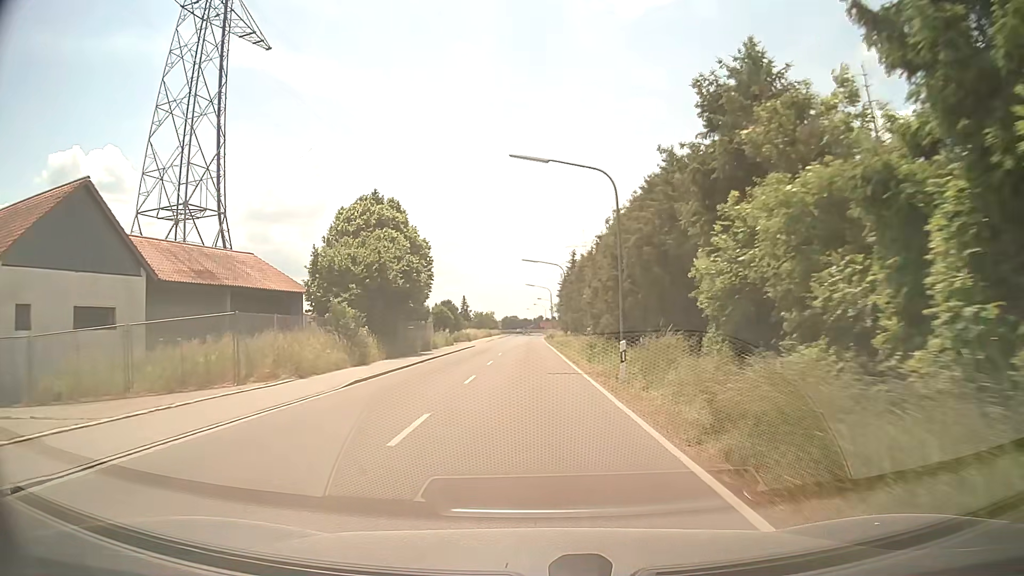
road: tertiary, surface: asphalt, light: Day
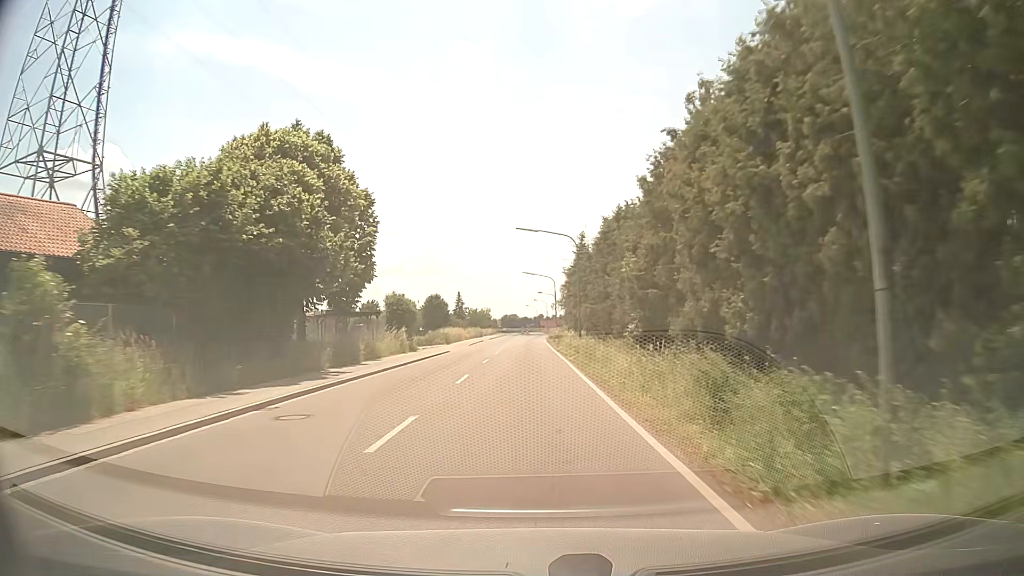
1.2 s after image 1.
(0.0, +18.6) m; 0°
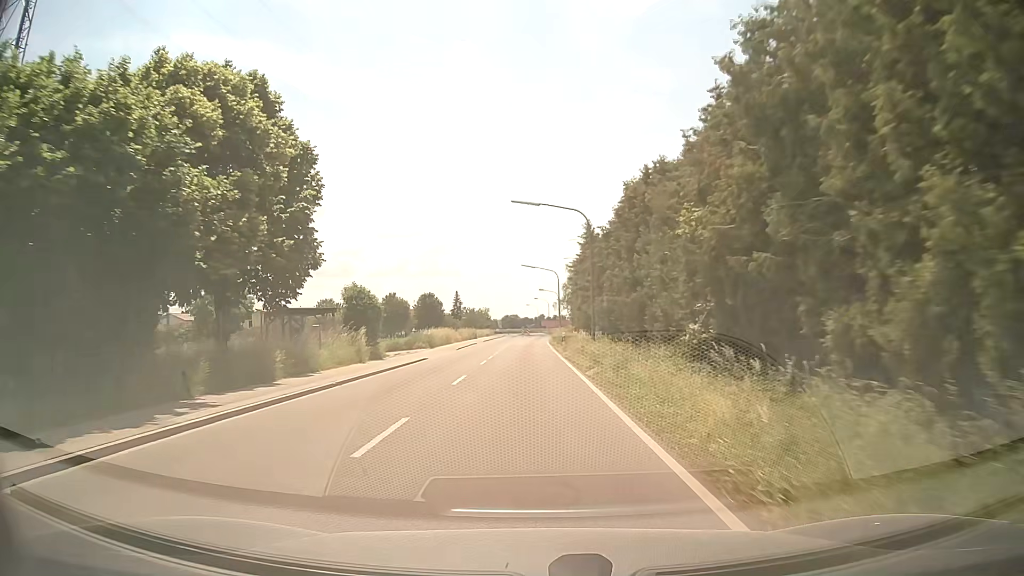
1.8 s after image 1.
(0.0, +9.3) m; 0°
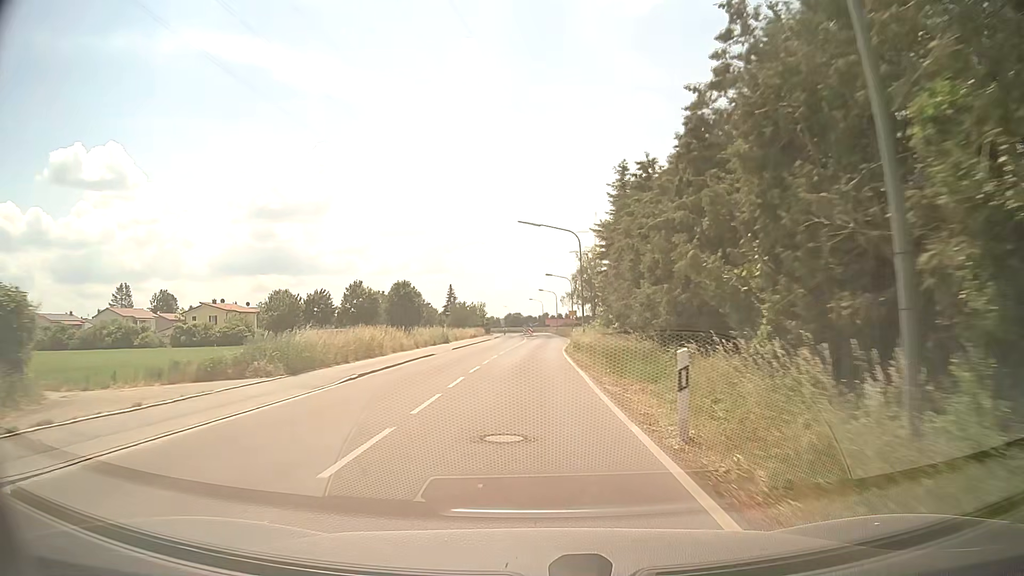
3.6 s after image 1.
(-0.1, +28.0) m; 0°
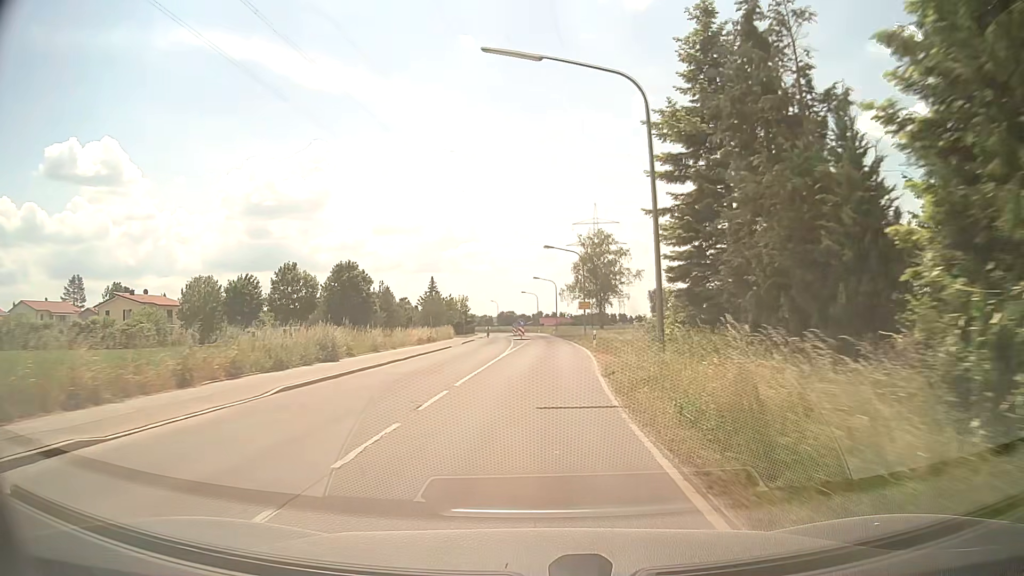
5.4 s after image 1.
(0.0, +26.5) m; 0°
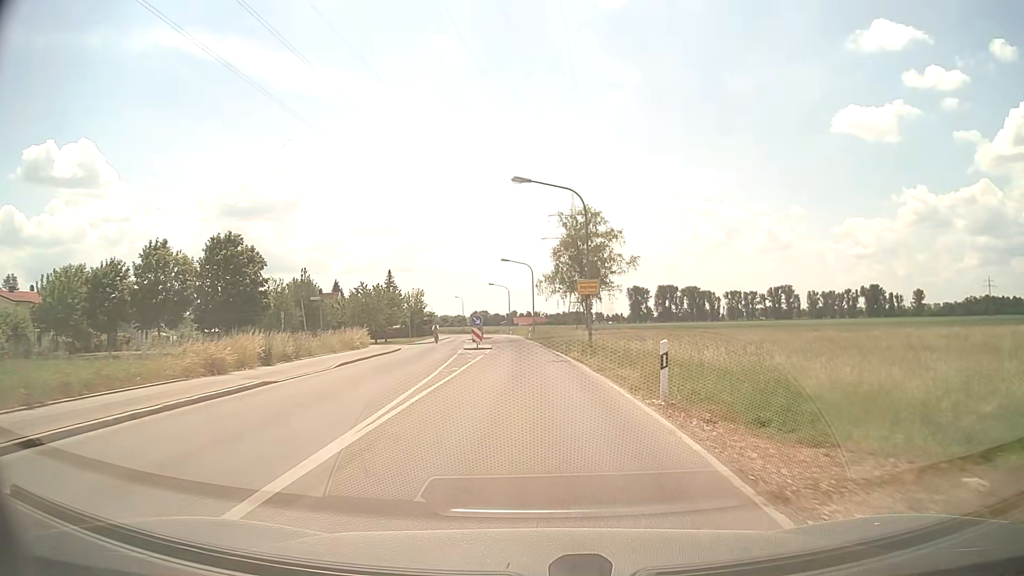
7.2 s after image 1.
(+0.5, +23.6) m; +3°
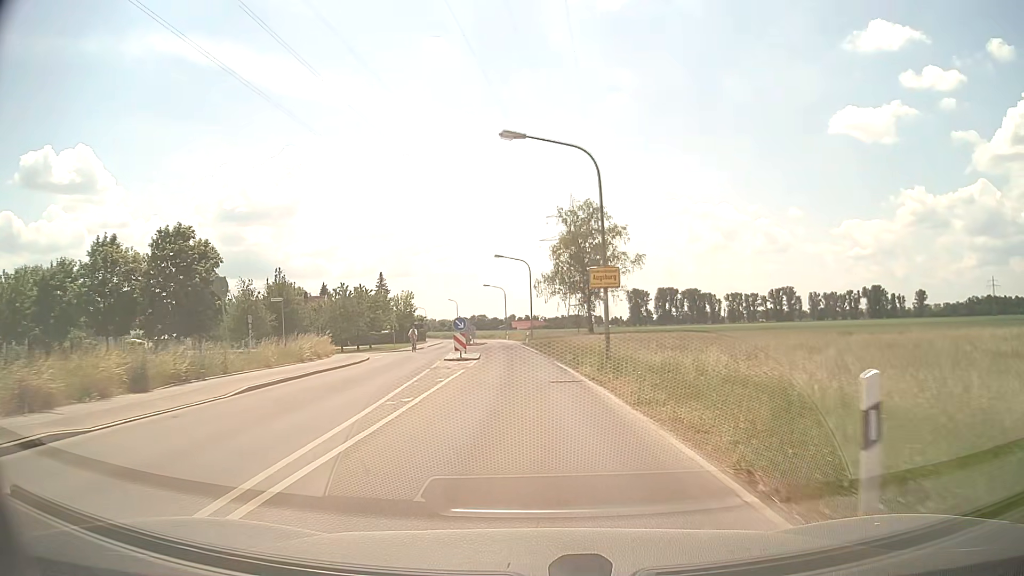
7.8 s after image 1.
(0.0, +7.2) m; 0°
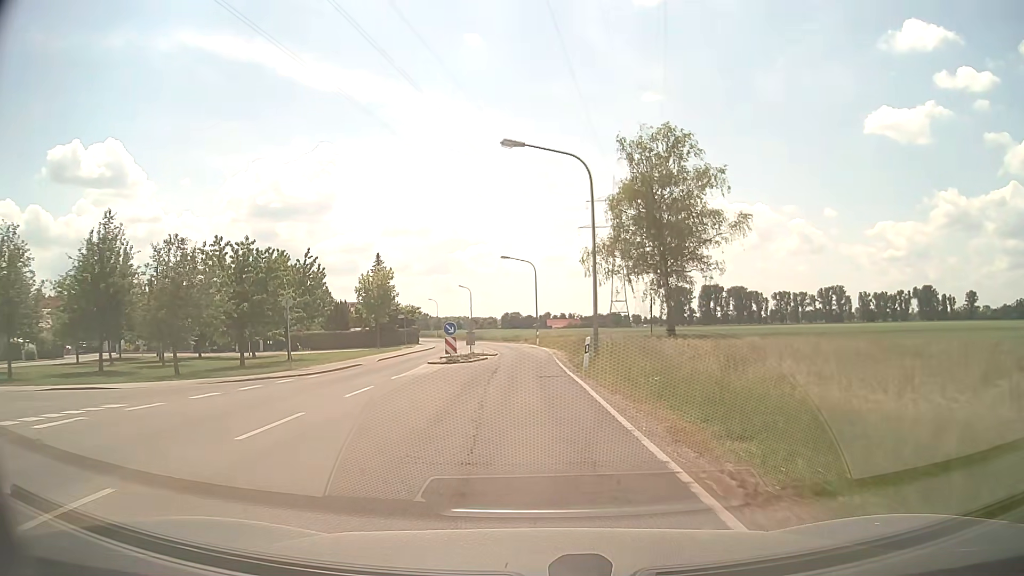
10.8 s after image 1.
(-1.1, +35.0) m; -3°
(0, +10) (0, +20) (-1, +30) (-1, +40) (-2, +50) (-3, +60) (-5, +70) (-8, +79) (-10, +89) (-13, +99) m
